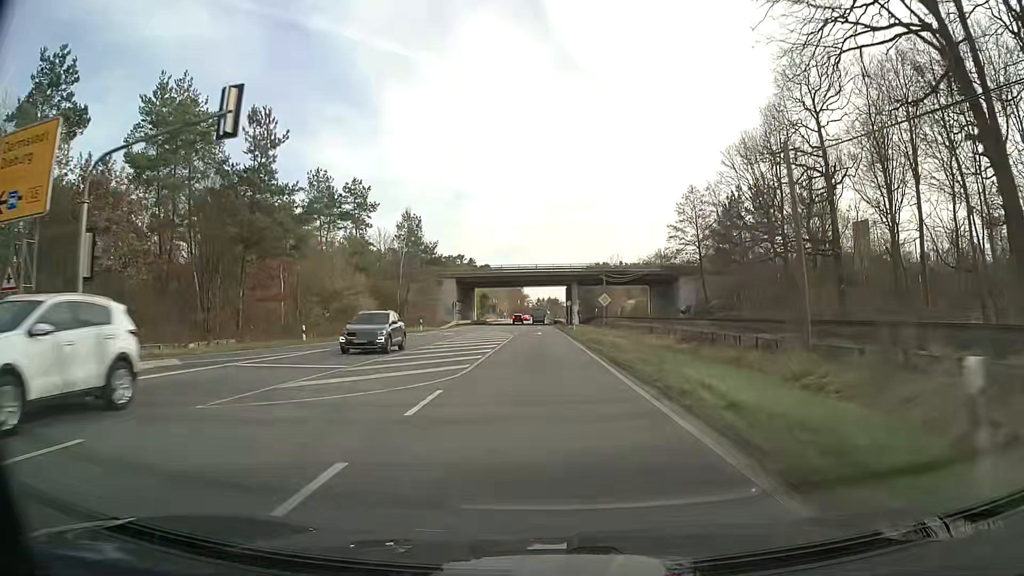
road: primary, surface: asphalt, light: Day
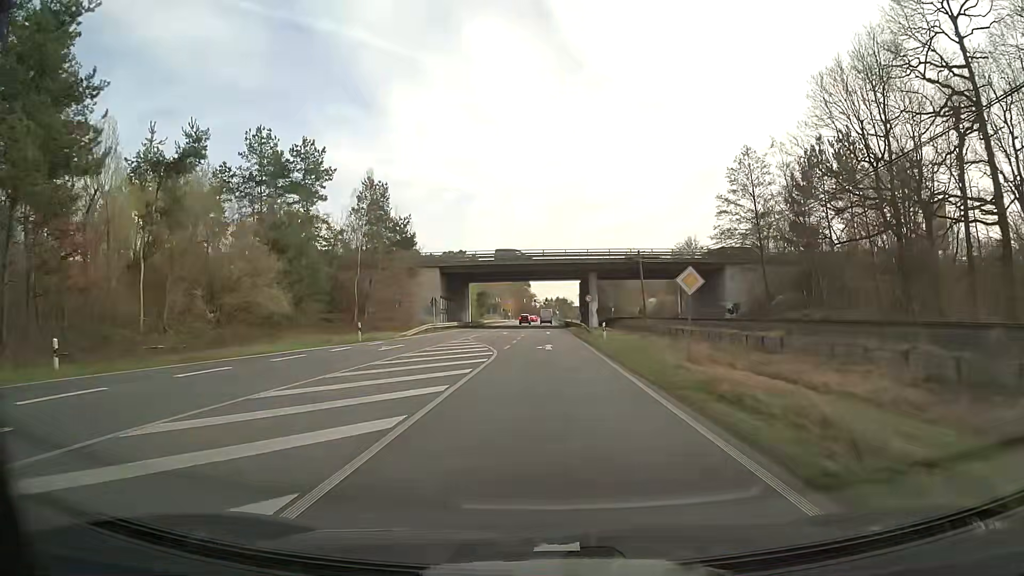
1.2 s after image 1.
(-0.1, +21.7) m; -1°
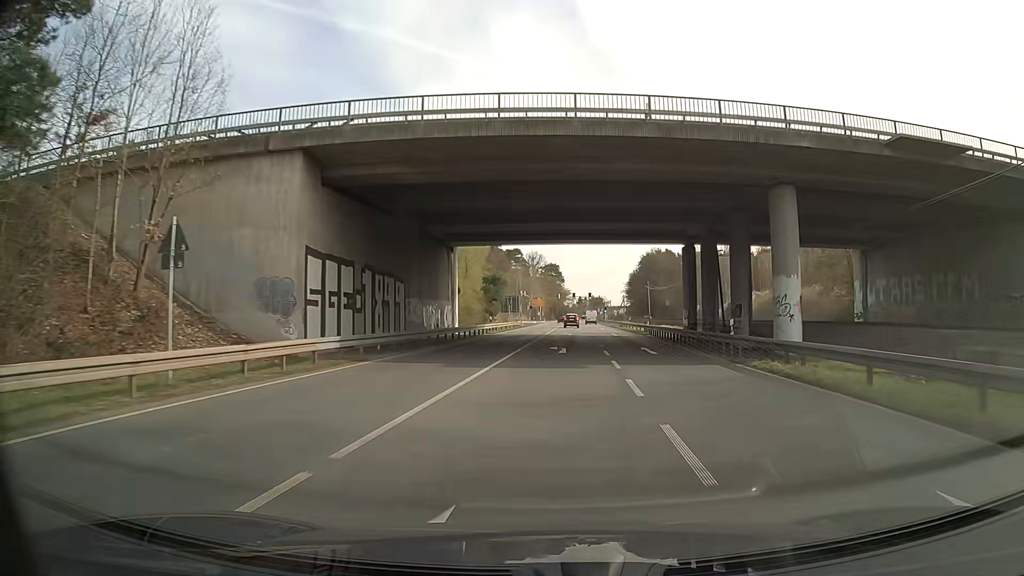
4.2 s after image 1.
(-2.1, +52.3) m; -2°
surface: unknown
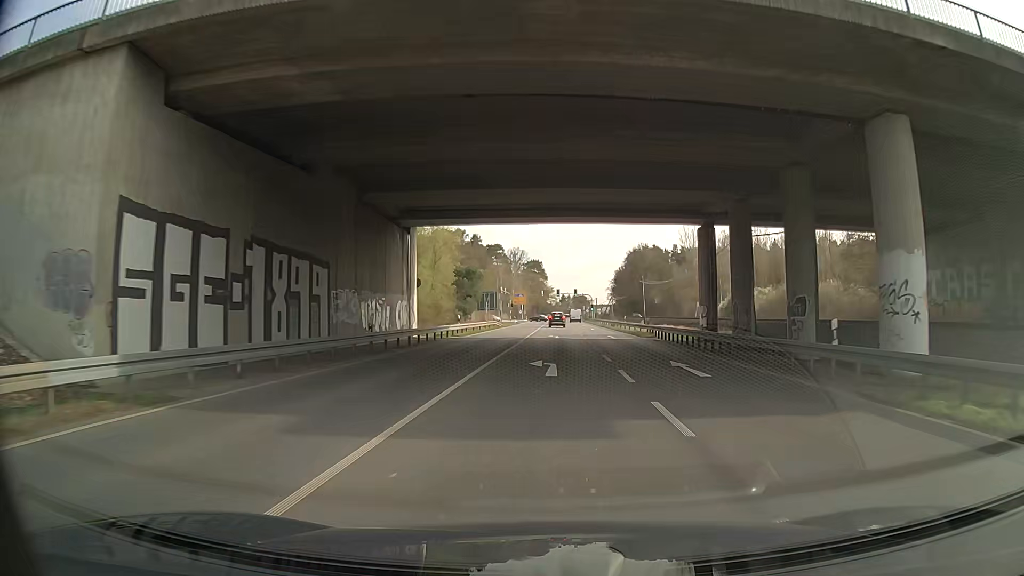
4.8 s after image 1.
(+0.1, +10.1) m; +1°
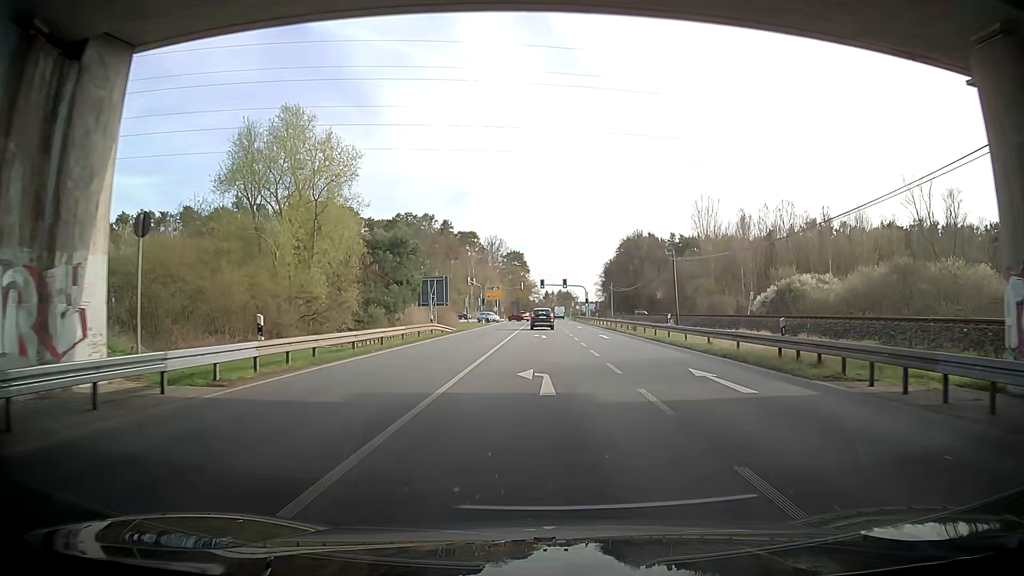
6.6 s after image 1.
(+0.8, +28.7) m; +3°
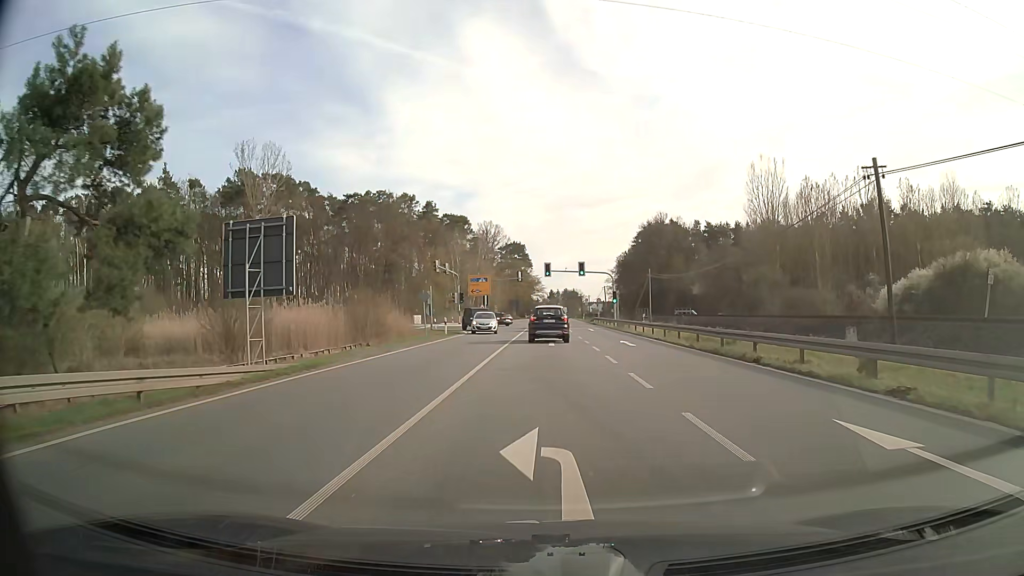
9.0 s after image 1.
(-0.9, +32.8) m; -2°
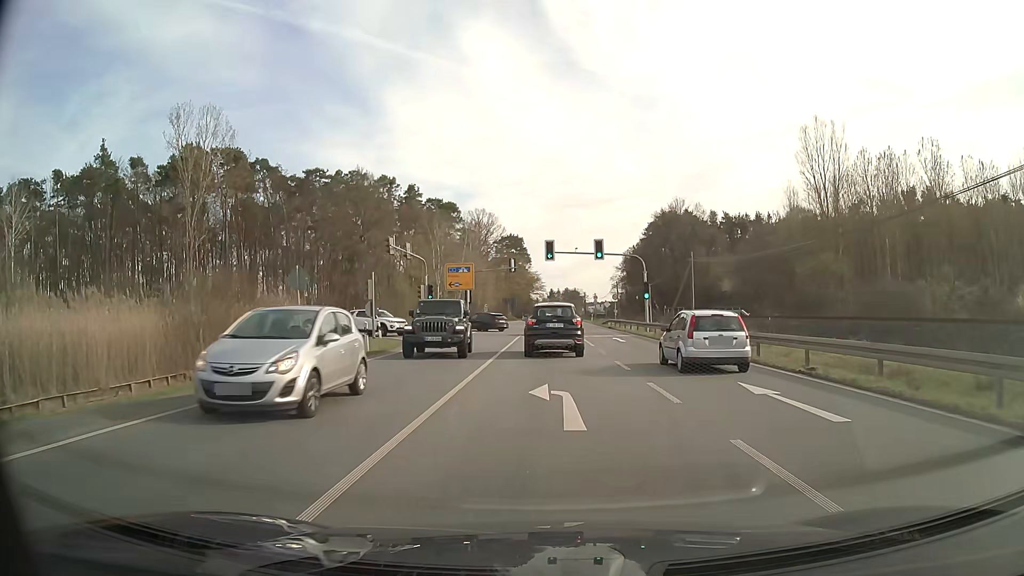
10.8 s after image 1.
(0.0, +19.8) m; 0°
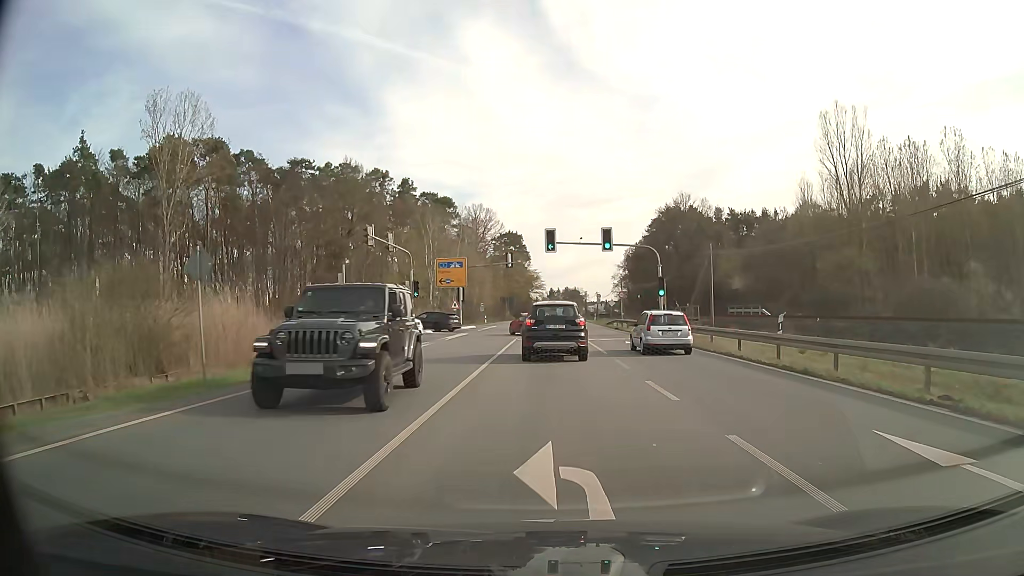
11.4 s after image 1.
(0.0, +5.7) m; 0°
(0, +10) (0, +20) (0, +30) (-1, +40) (-5, +49) (-14, +53) (-24, +53) (-34, +52) (-44, +52) (-54, +51) m
